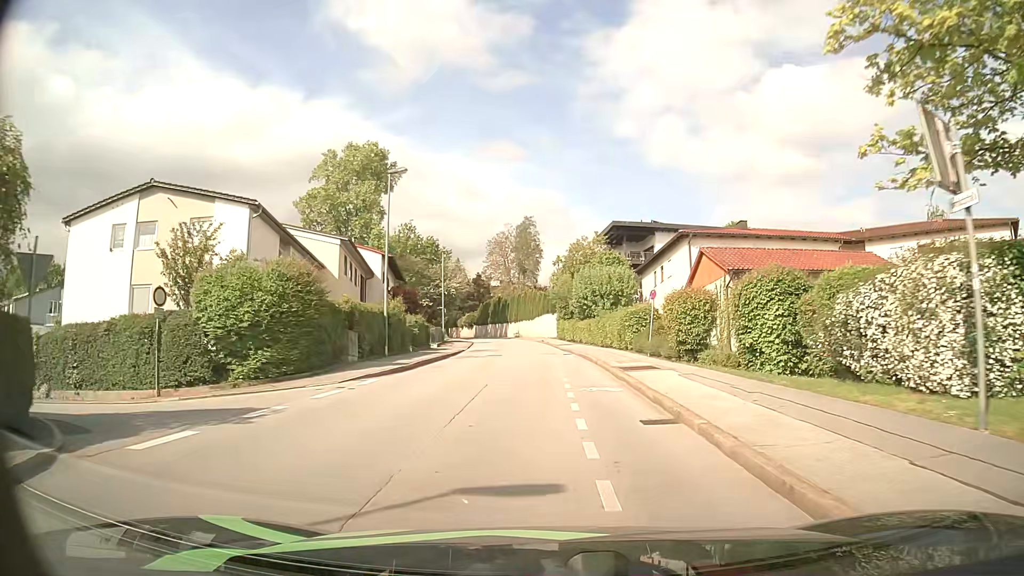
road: residential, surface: asphalt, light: Day
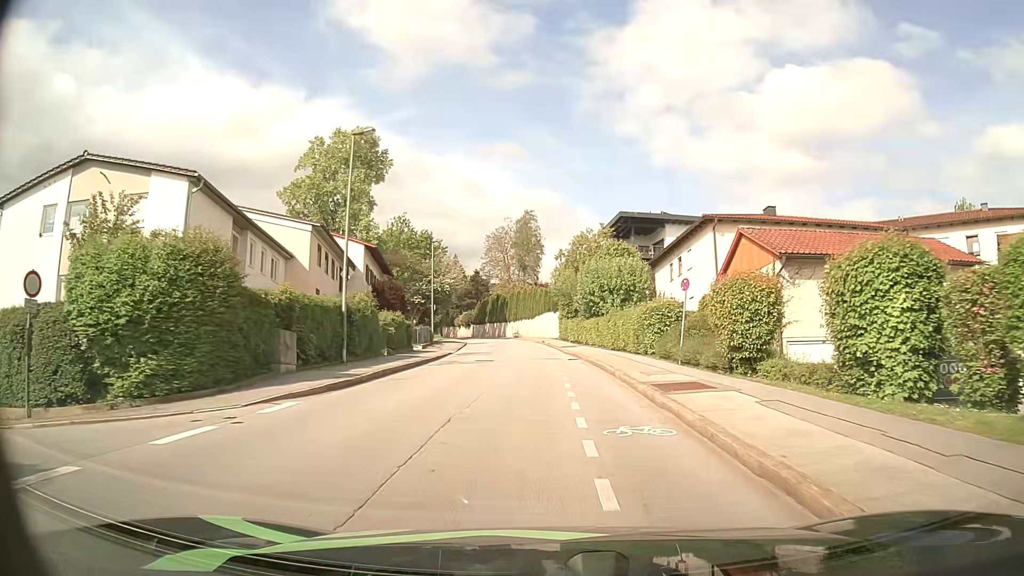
(0.0, +6.1) m; -1°
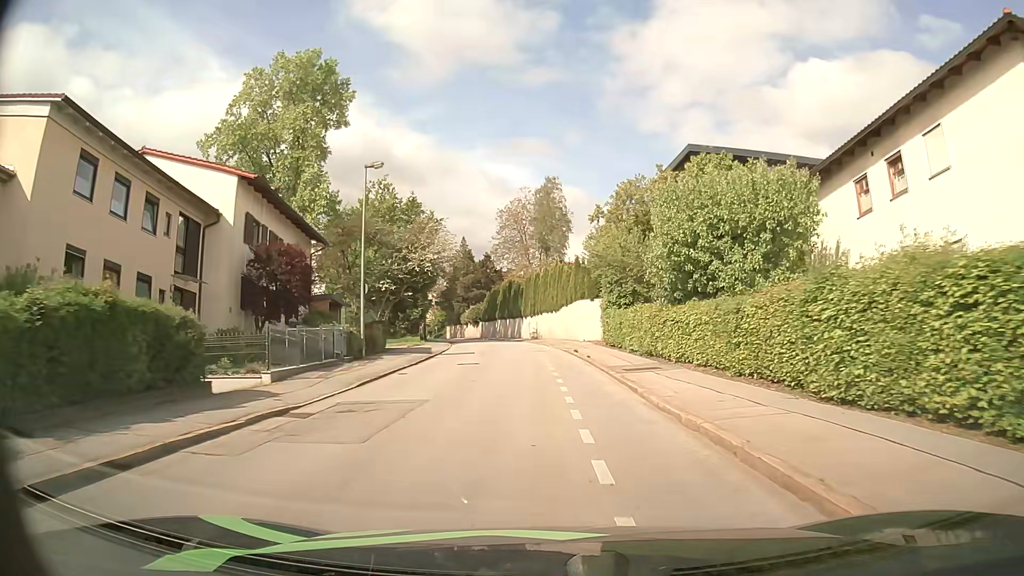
(-0.2, +25.4) m; -2°
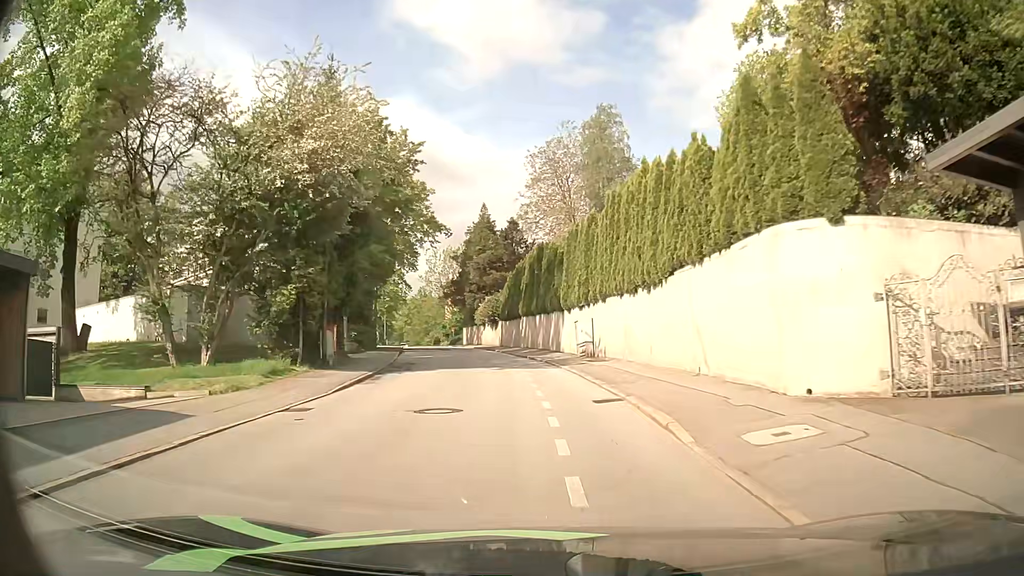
(-0.7, +32.7) m; -4°
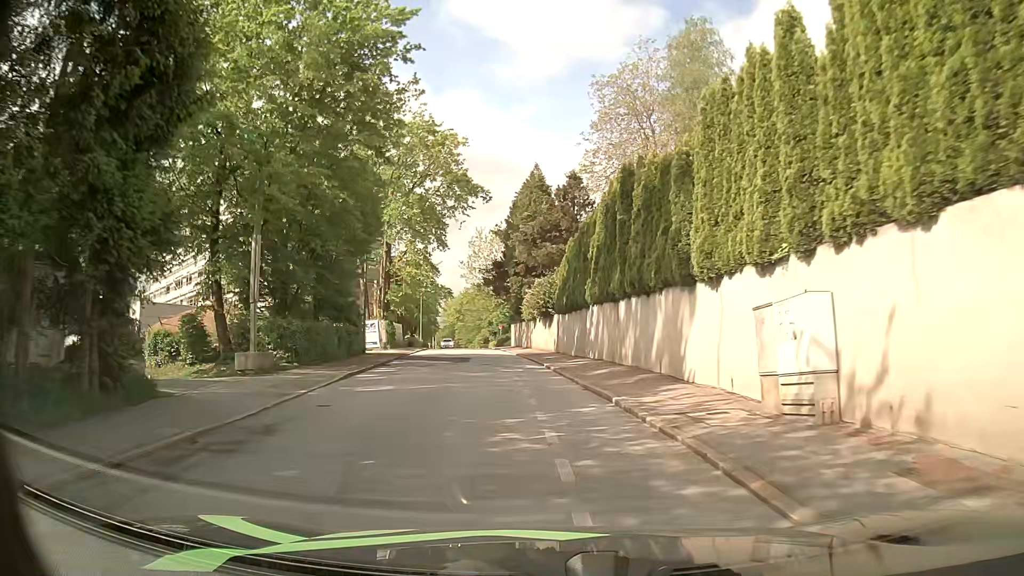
(-0.8, +19.1) m; -5°
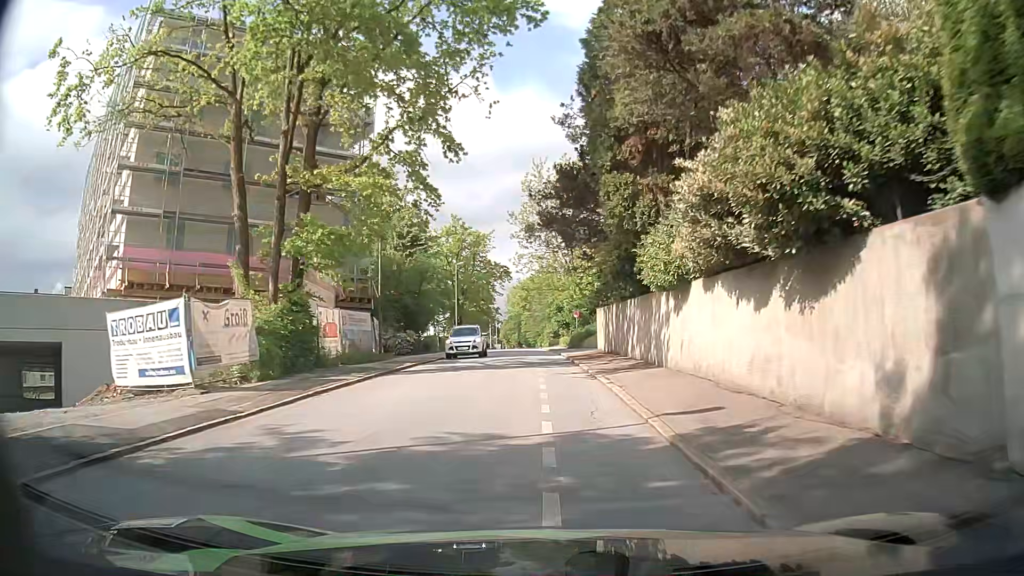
(-2.0, +31.4) m; -6°
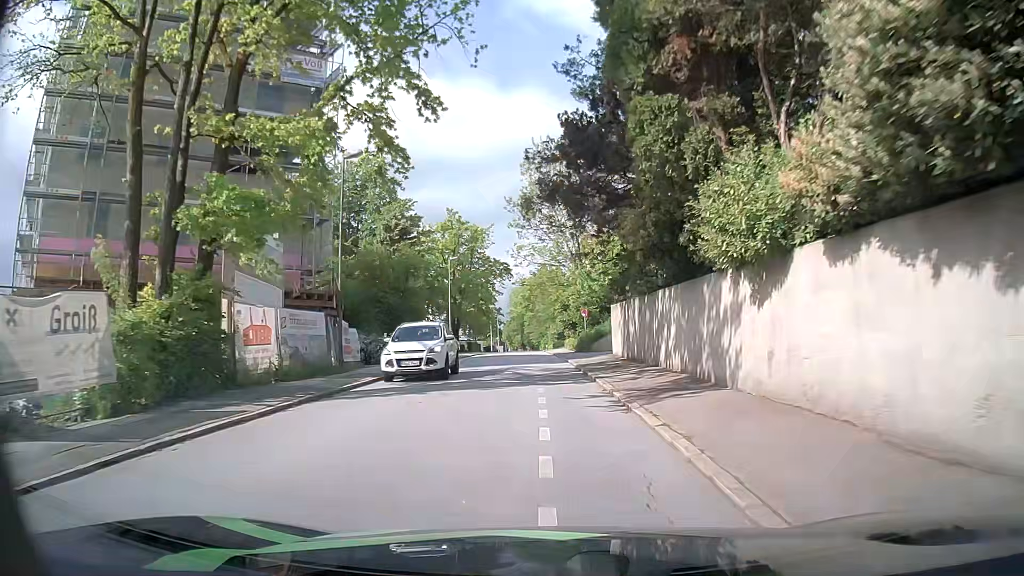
(0.0, +6.5) m; 0°
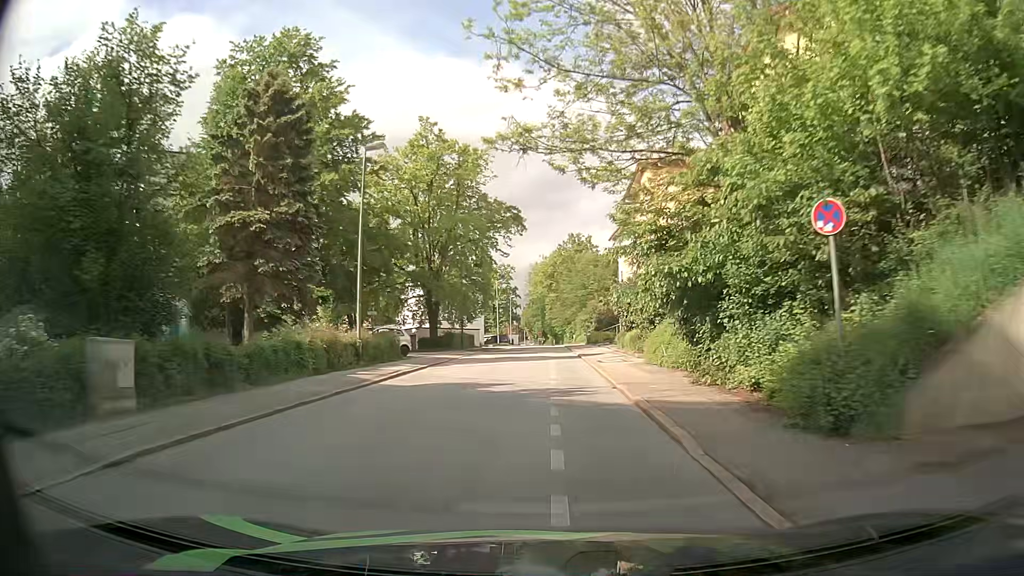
(-0.9, +33.8) m; -3°
(0, +10) (0, +20) (0, +30) (0, +40) (0, +50) (0, +60) (0, +70) (+1, +80) (+1, +90) (+1, +100) m
